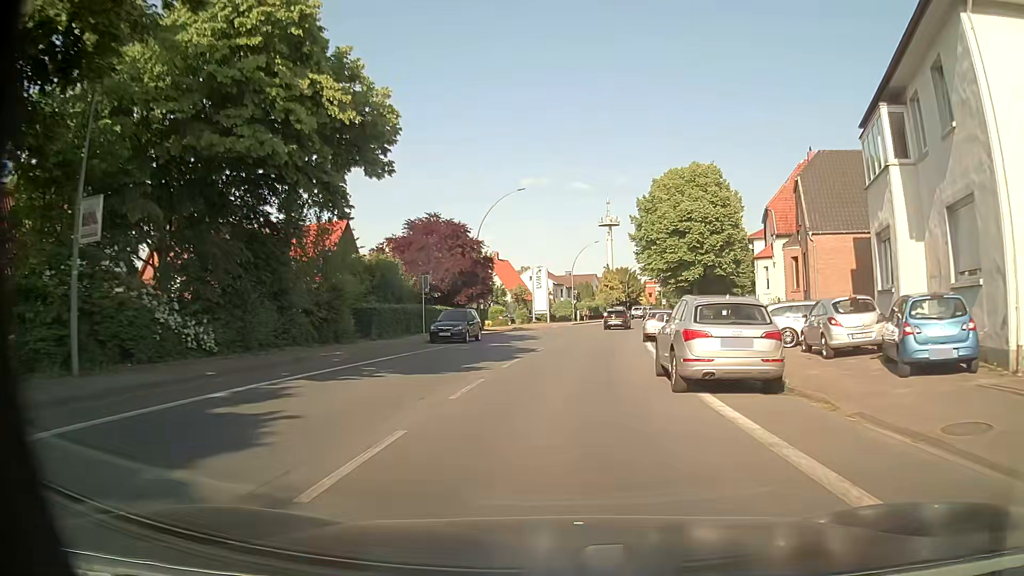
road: primary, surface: asphalt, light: Day
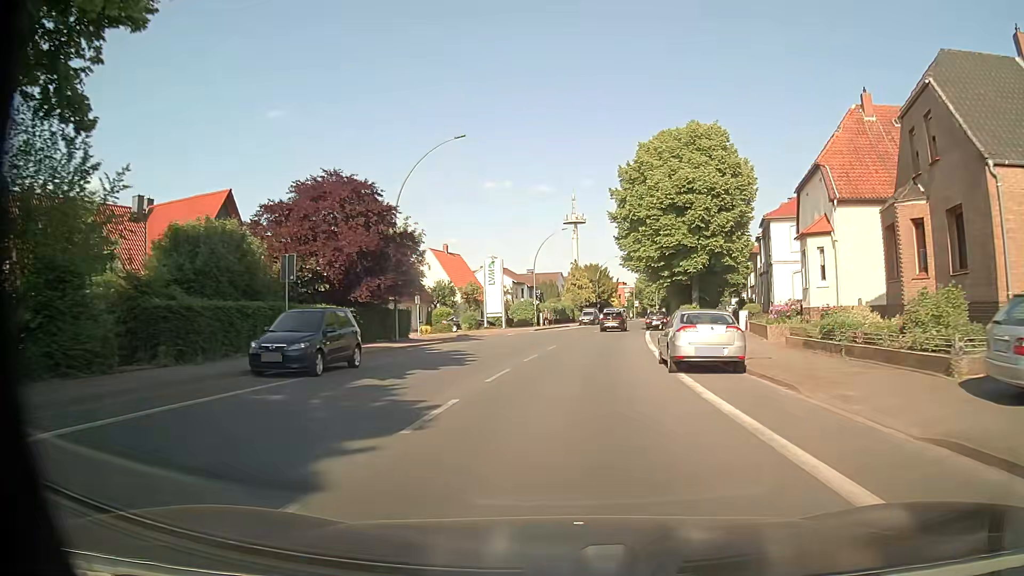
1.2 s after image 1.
(+0.4, +15.1) m; +3°
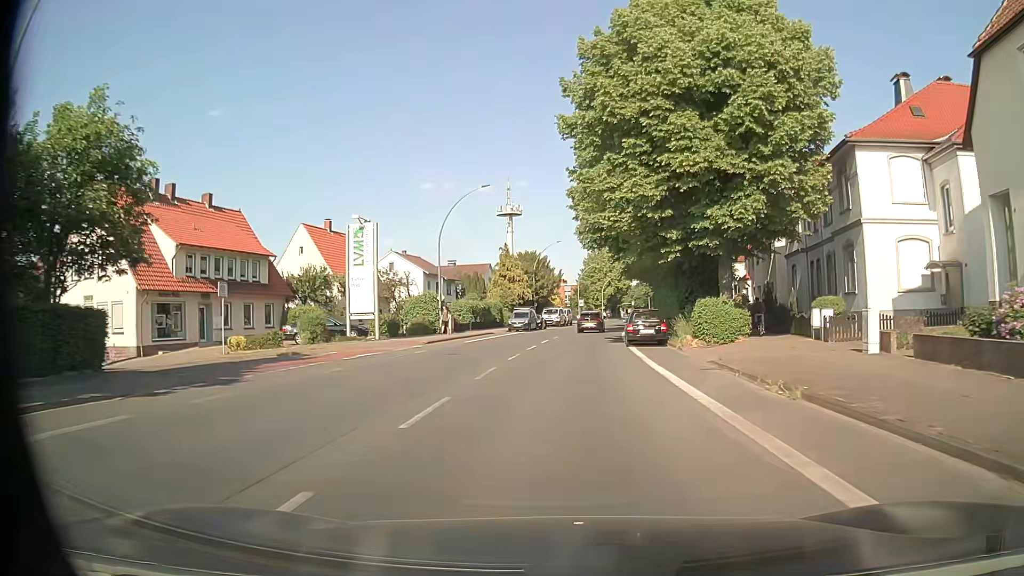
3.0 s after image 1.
(+1.2, +23.6) m; +5°
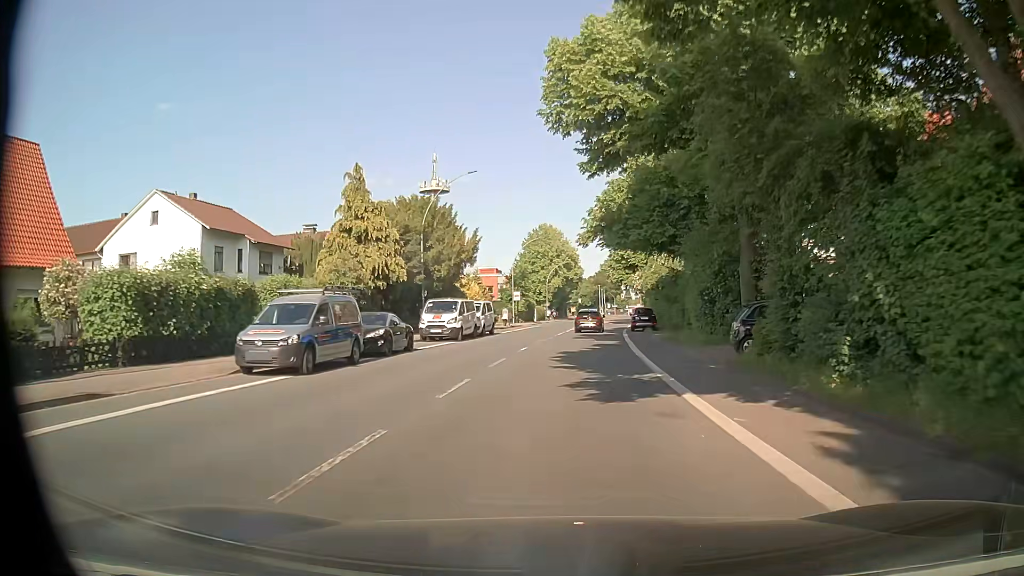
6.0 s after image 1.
(+1.7, +39.3) m; +5°
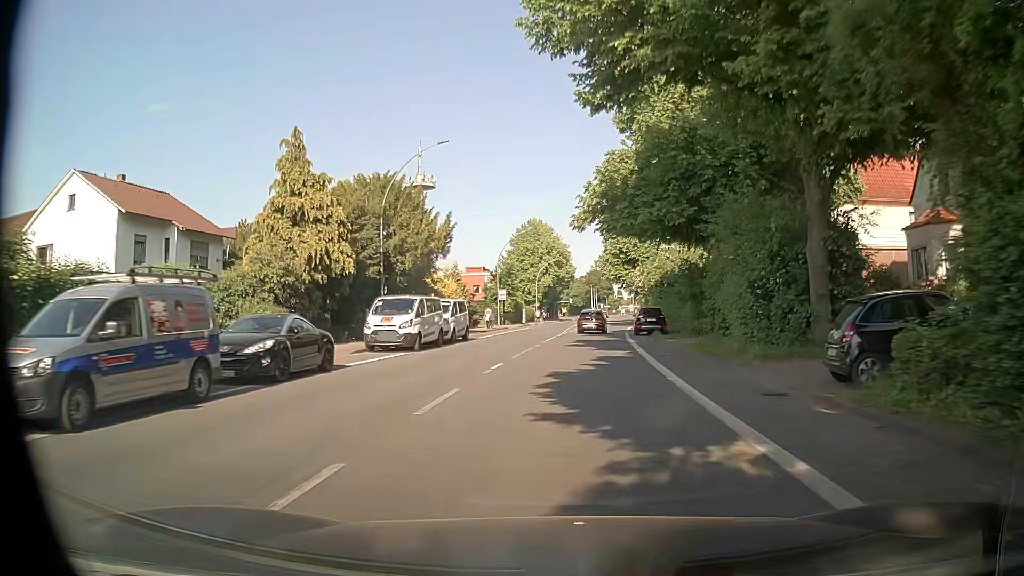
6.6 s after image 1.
(+0.1, +7.7) m; +1°
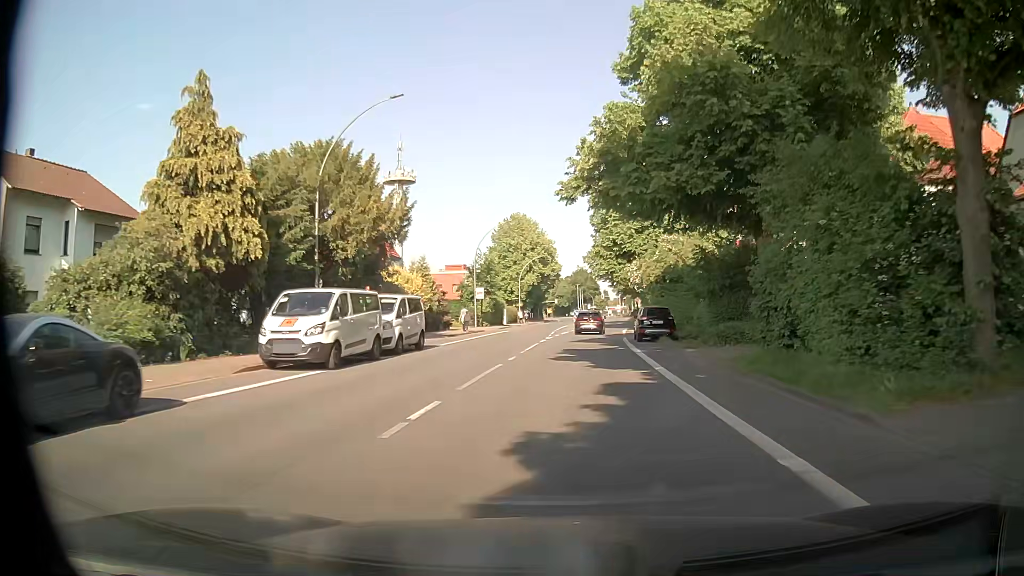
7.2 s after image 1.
(+0.1, +7.7) m; +1°
